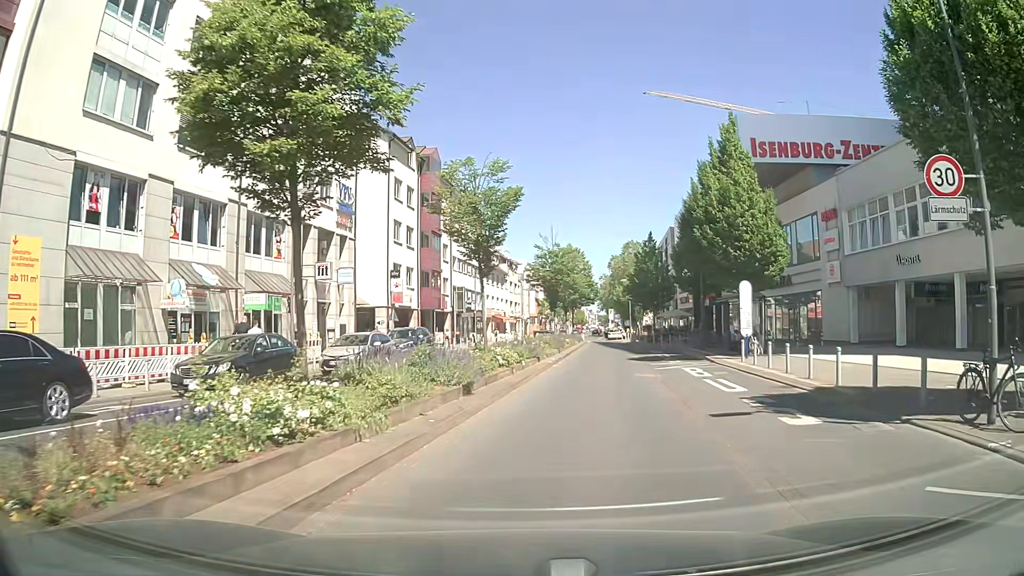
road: secondary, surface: asphalt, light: Day
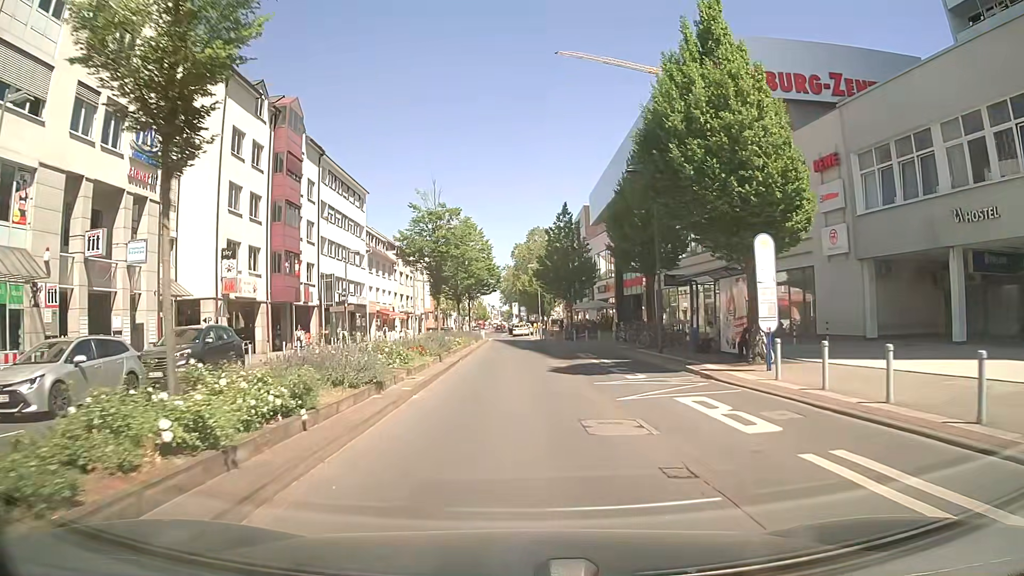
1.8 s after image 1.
(+1.1, +12.8) m; +8°
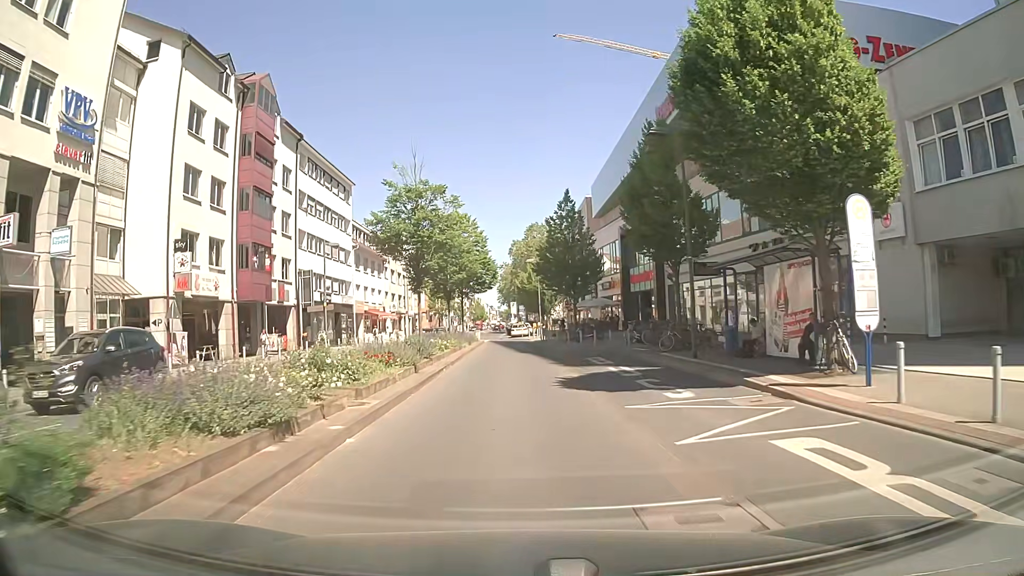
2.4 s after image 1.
(0.0, +4.9) m; -1°
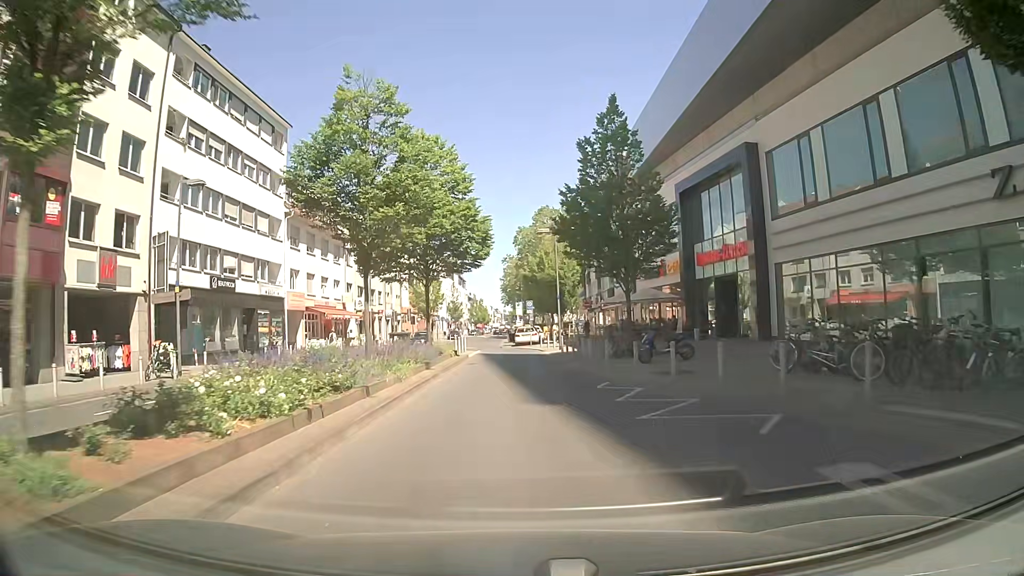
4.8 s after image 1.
(+0.1, +20.1) m; 0°
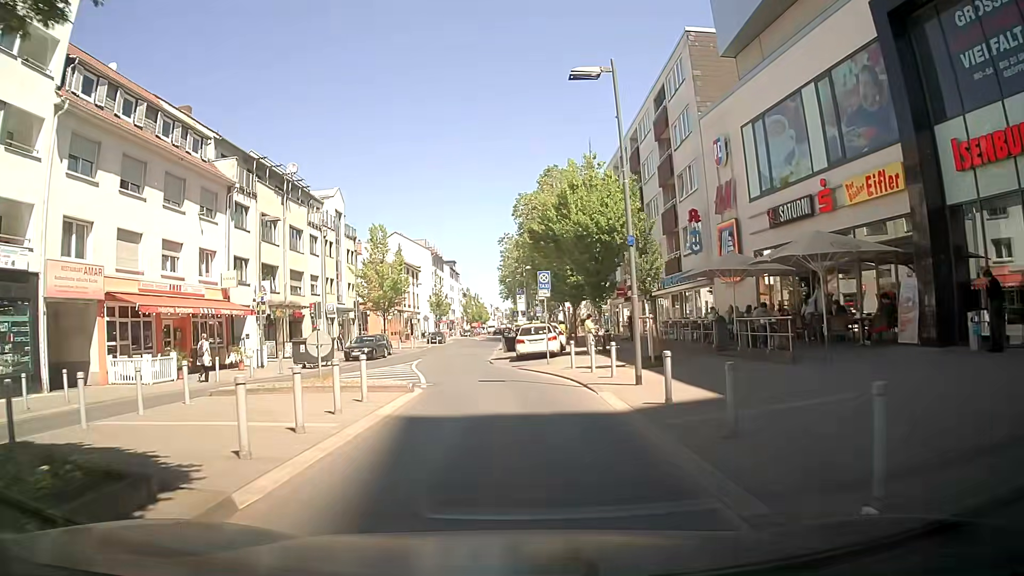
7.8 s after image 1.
(+0.1, +24.1) m; +1°
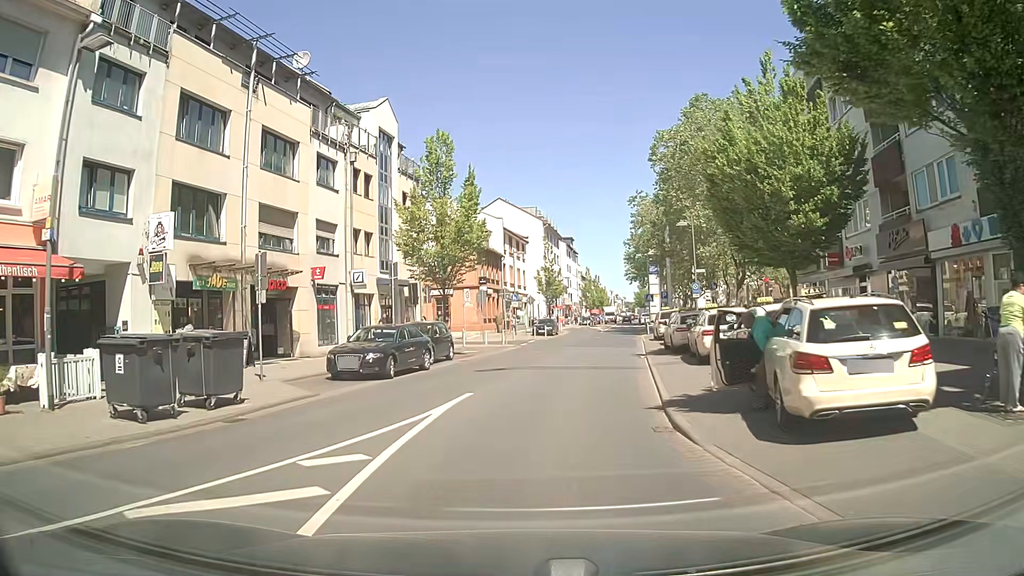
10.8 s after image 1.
(-1.1, +20.9) m; -8°
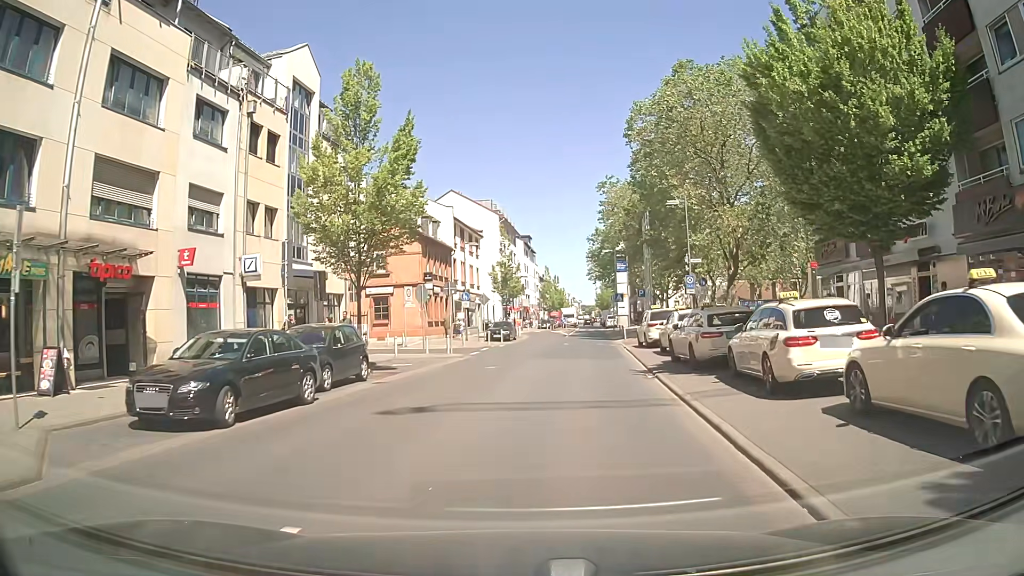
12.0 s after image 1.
(-0.1, +8.3) m; +1°
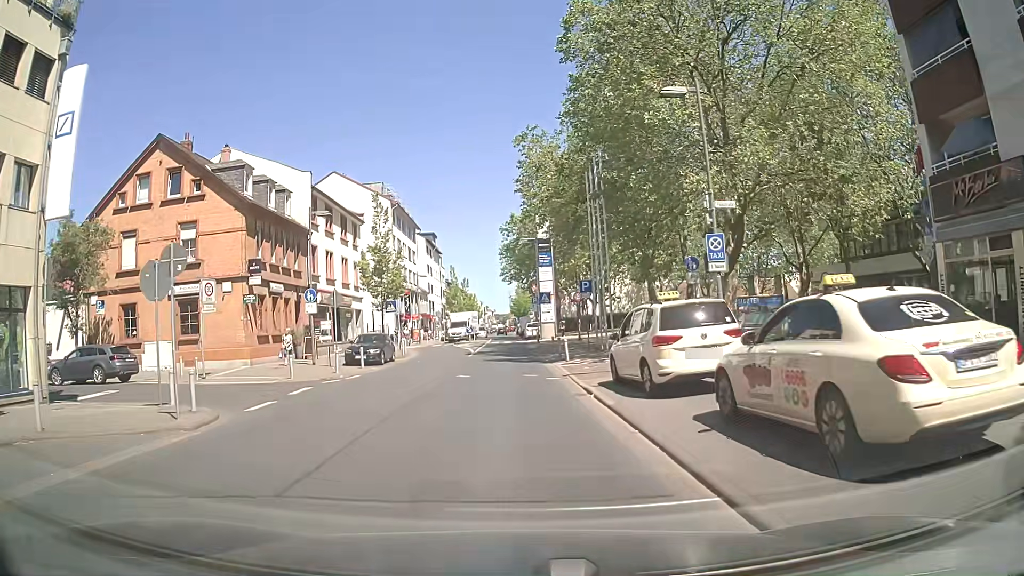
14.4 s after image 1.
(+1.8, +17.4) m; +9°
(0, +10) (0, +20) (-1, +30) (-1, +40) (-1, +50) (-1, +60) (-2, +70) (-2, +80) (-2, +90) (-3, +100) m
